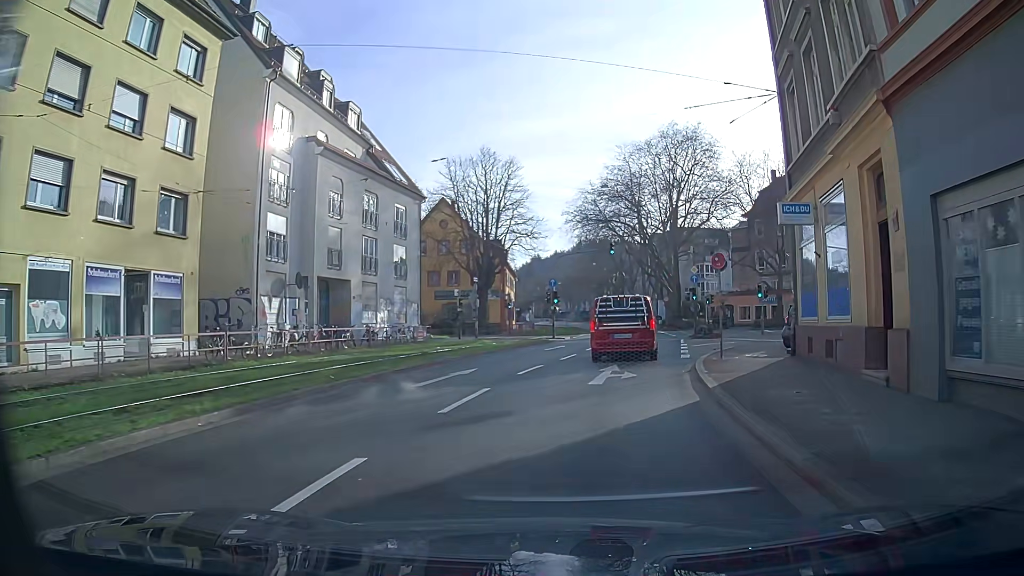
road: primary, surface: asphalt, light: Day
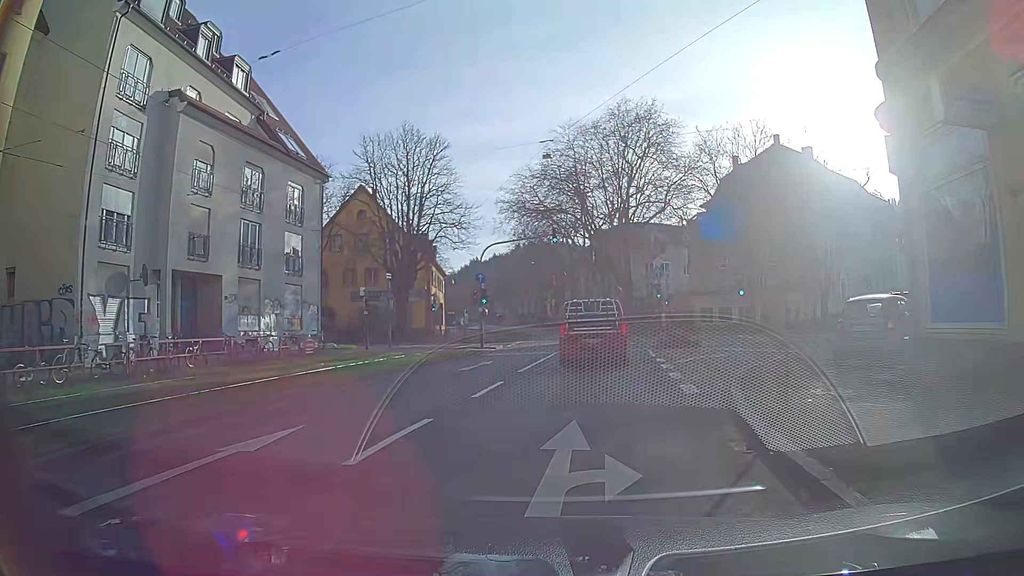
(+0.4, +9.0) m; +5°
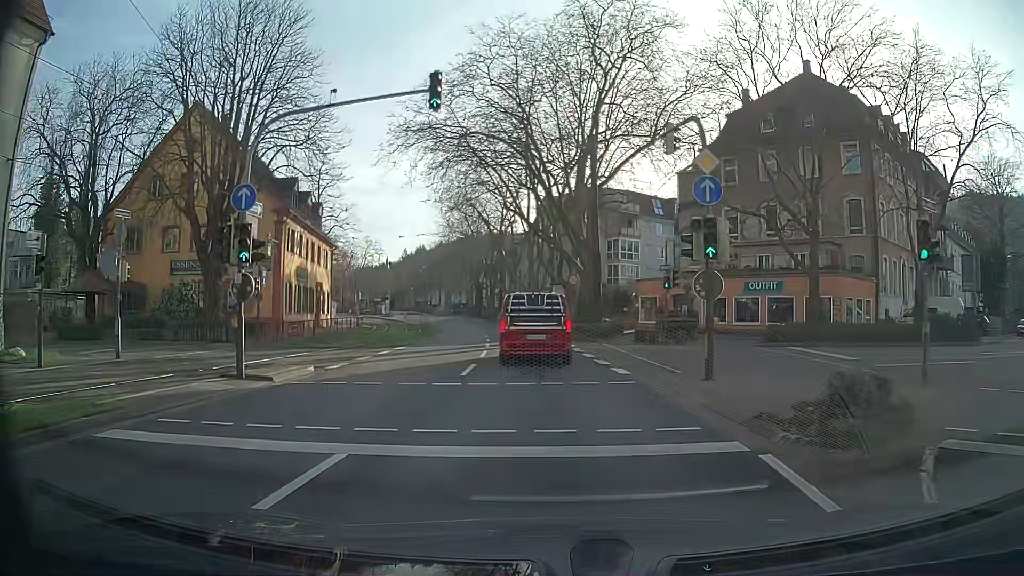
(+1.2, +22.5) m; +3°
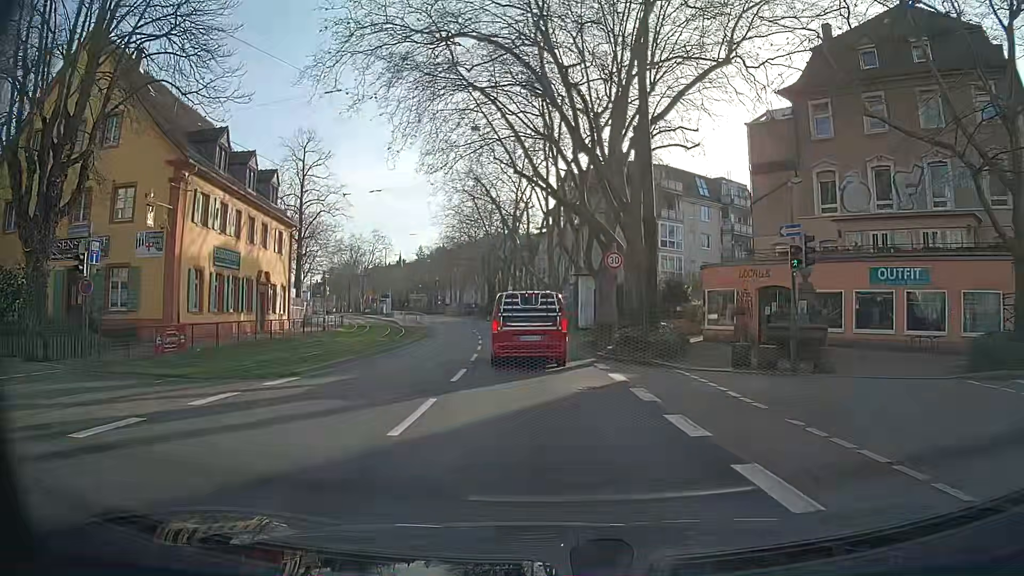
(-0.3, +13.5) m; -2°
(0, +10) (0, +20) (-1, +30) (-2, +40) (-3, +50) (-5, +60) (-6, +70) (-8, +79) (-10, +89) (-13, +99) m
